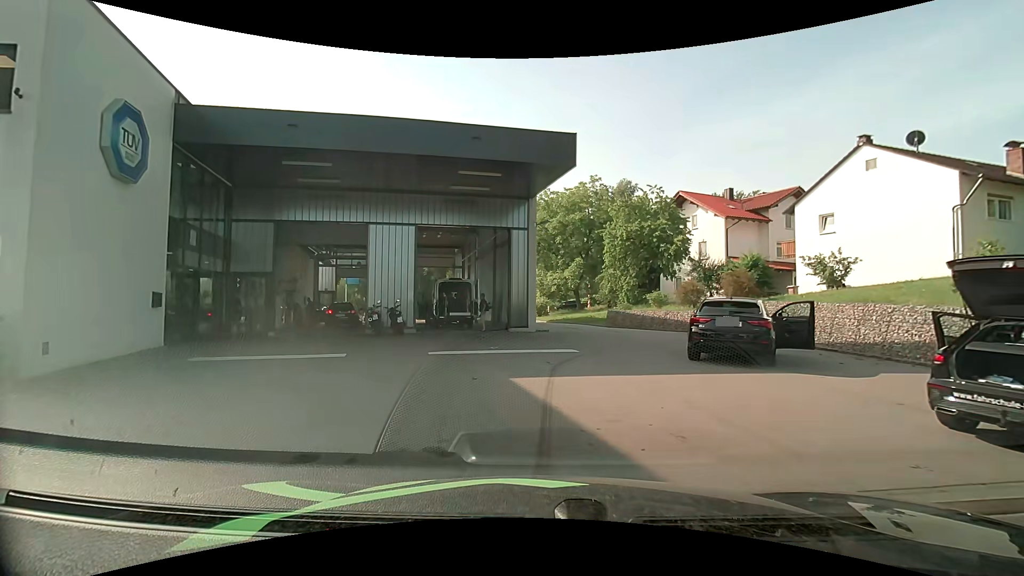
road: residential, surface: asphalt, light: Day
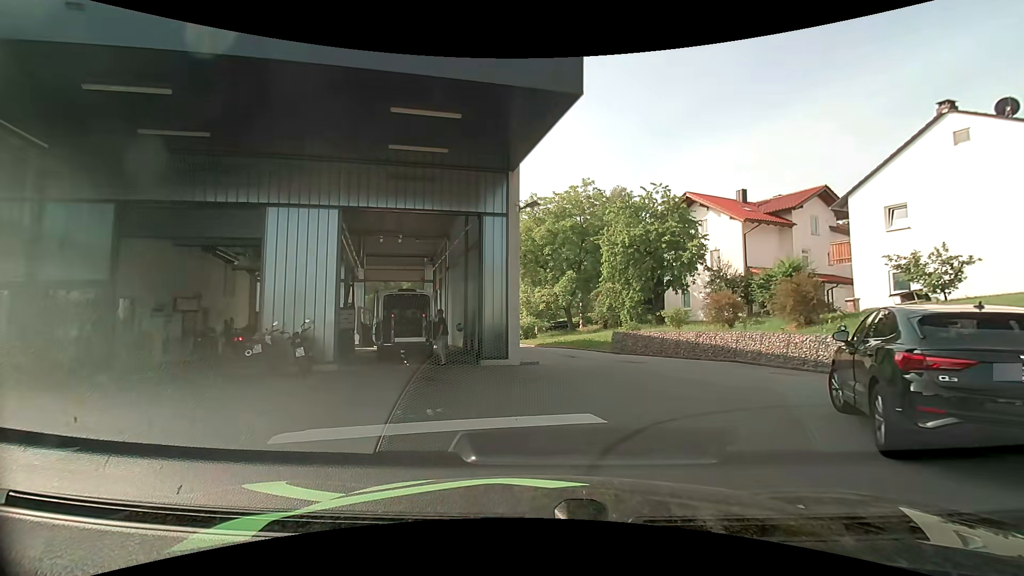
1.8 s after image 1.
(0.0, +7.1) m; +1°
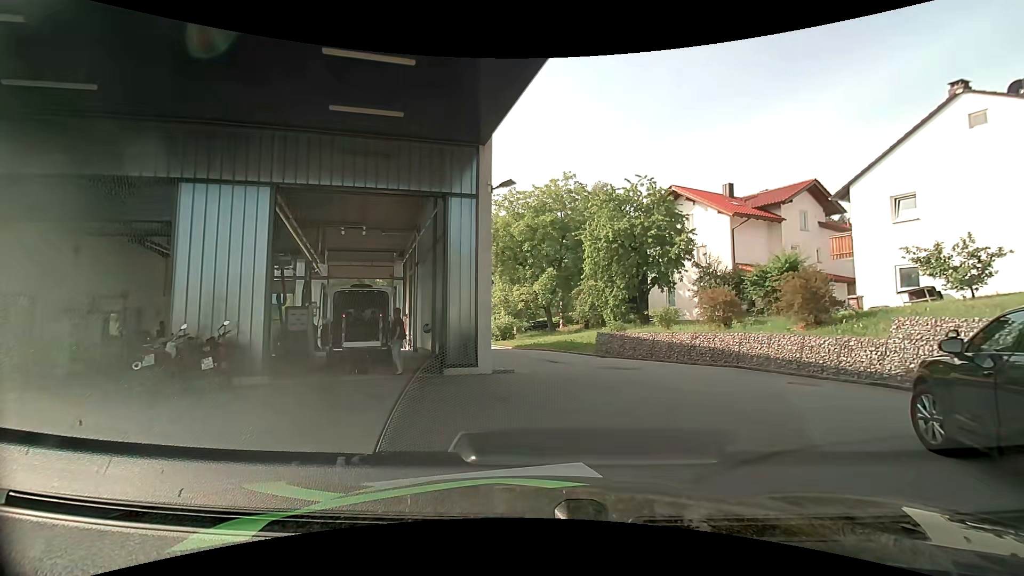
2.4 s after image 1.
(+0.1, +2.4) m; +3°
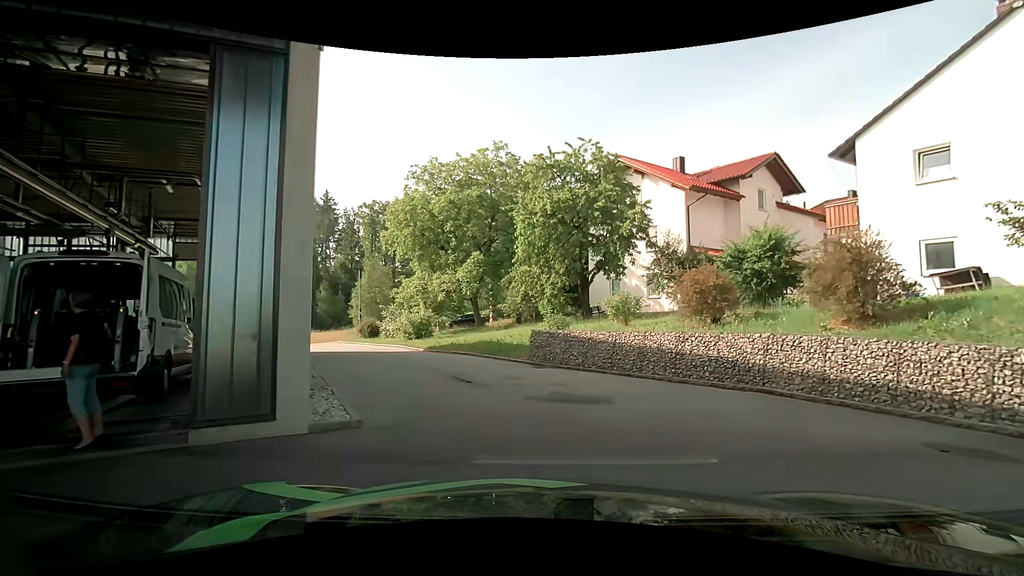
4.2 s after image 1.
(+0.5, +6.6) m; +9°
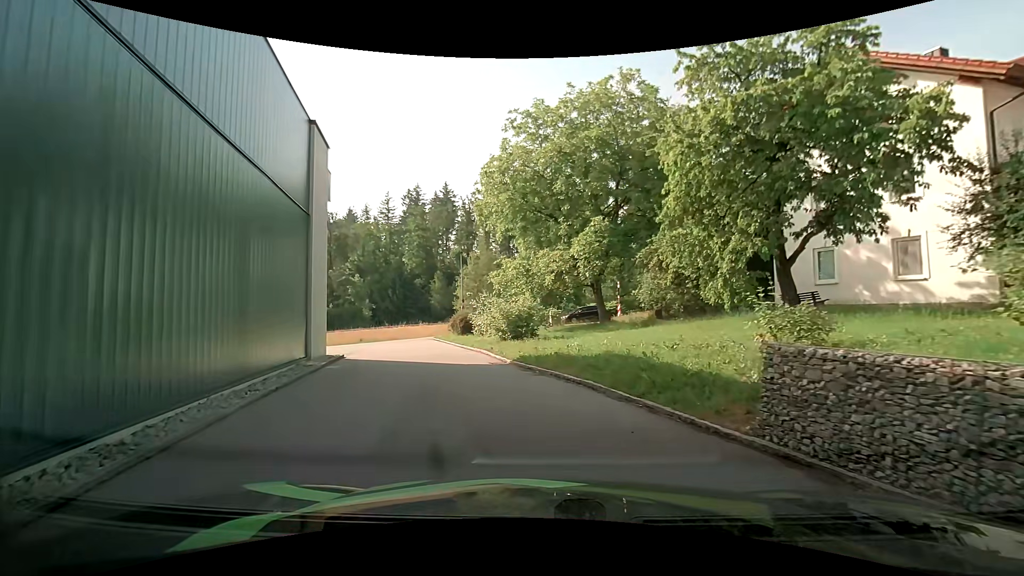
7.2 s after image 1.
(-0.9, +10.2) m; -16°
